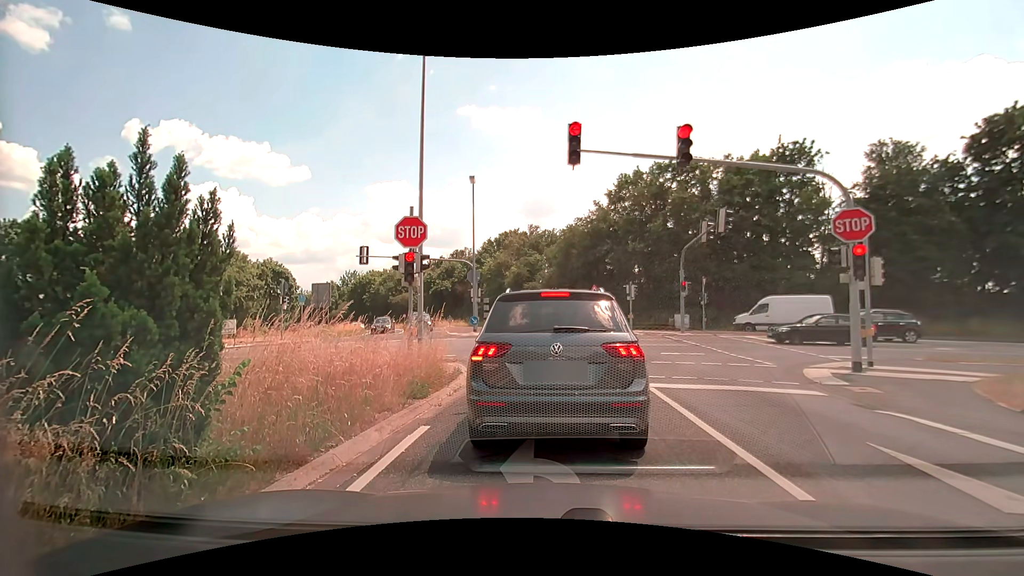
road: secondary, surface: asphalt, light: Day
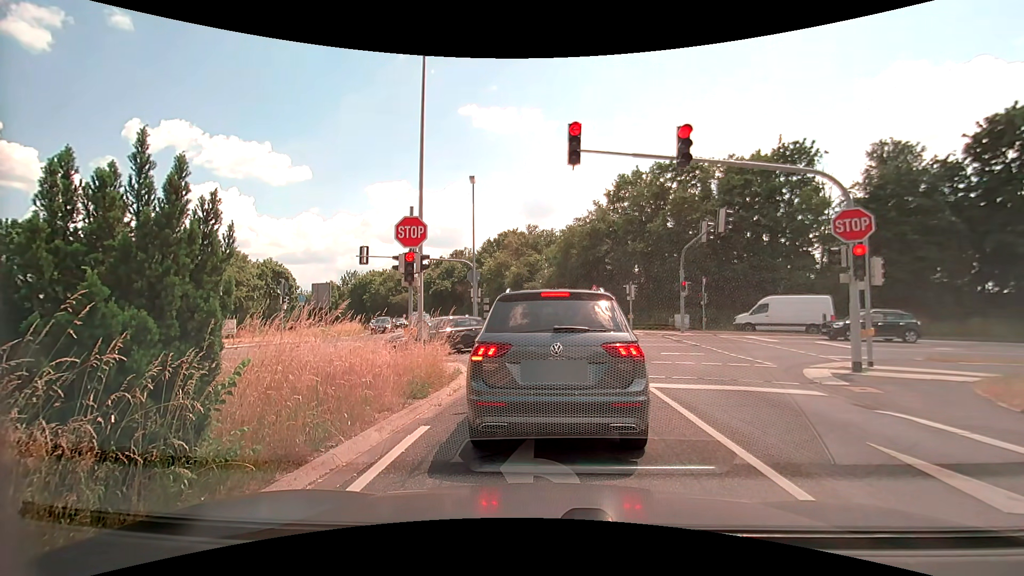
(0.0, 0.0) m; 0°
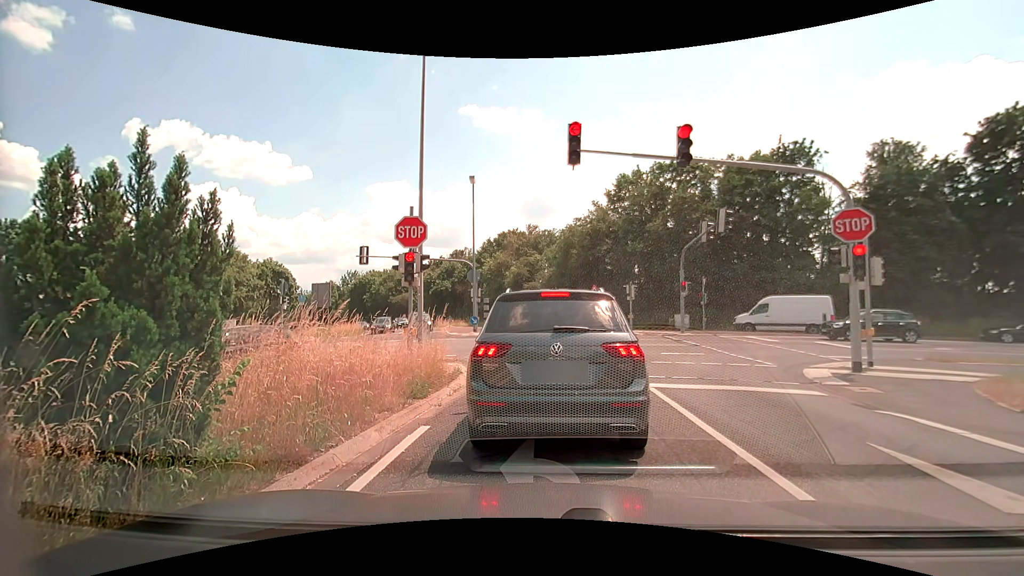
(0.0, 0.0) m; 0°
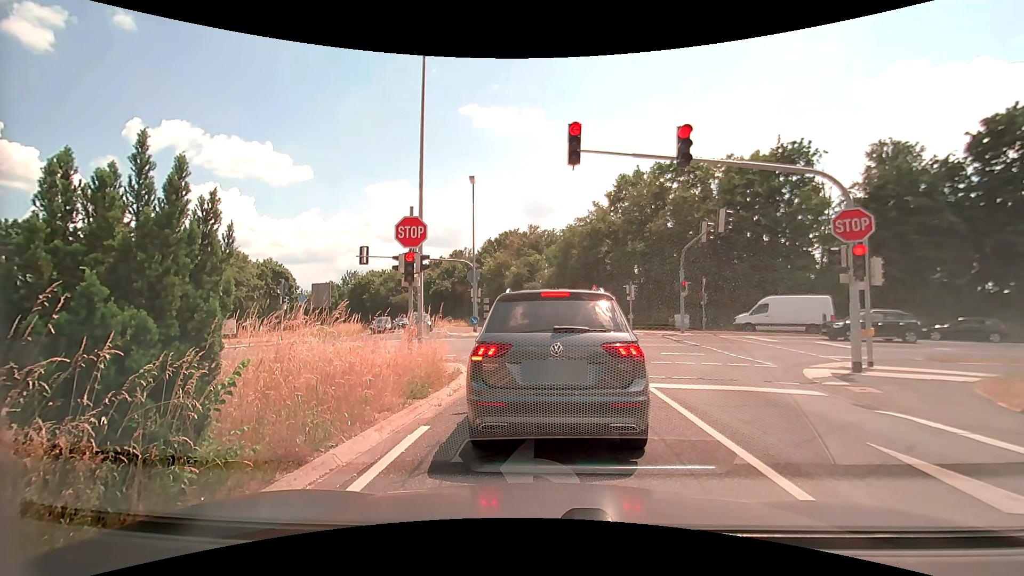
(0.0, 0.0) m; 0°
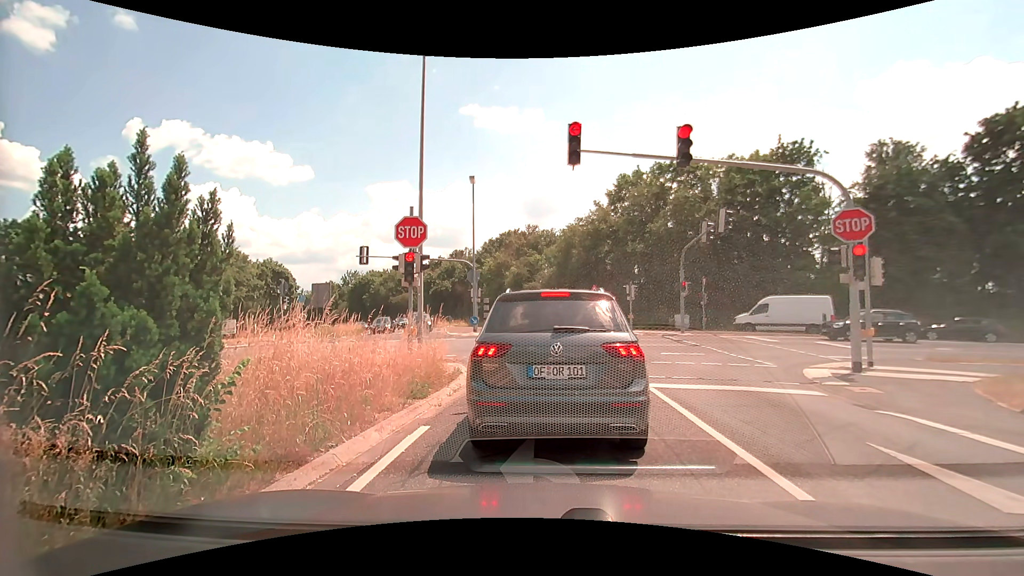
(0.0, 0.0) m; 0°
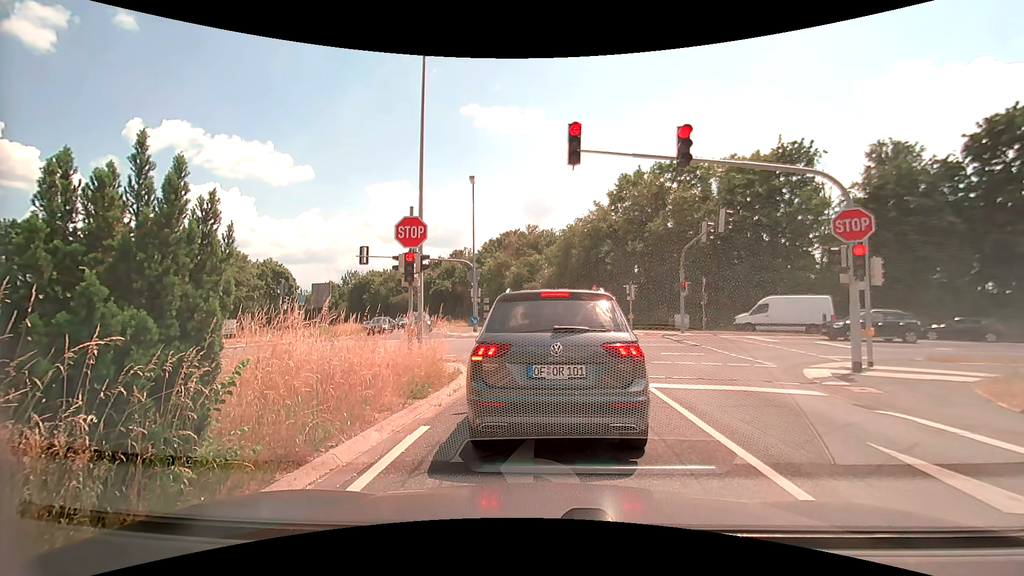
(0.0, 0.0) m; 0°
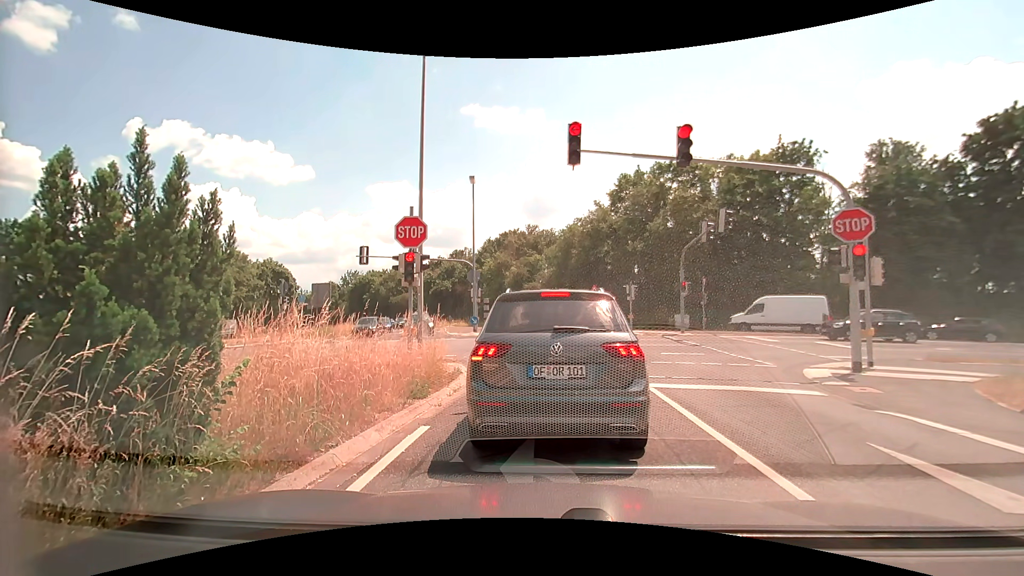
(0.0, 0.0) m; 0°
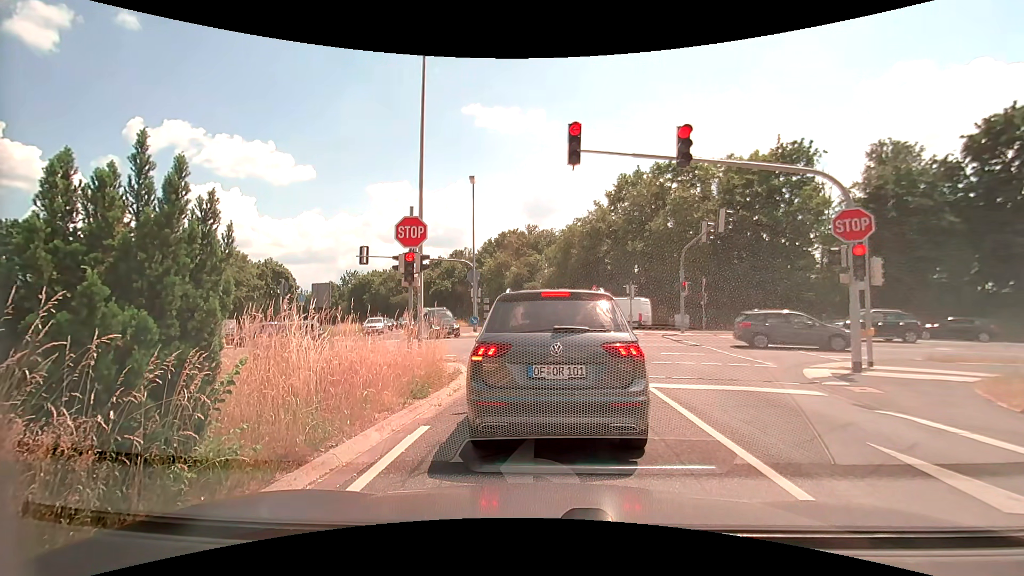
(0.0, 0.0) m; 0°
(0, +10) (-2, +20) (-8, +27) (-18, +30) (-28, +29) (-38, +28) (-48, +27) (-58, +26) (-68, +25) (-77, +23) m
